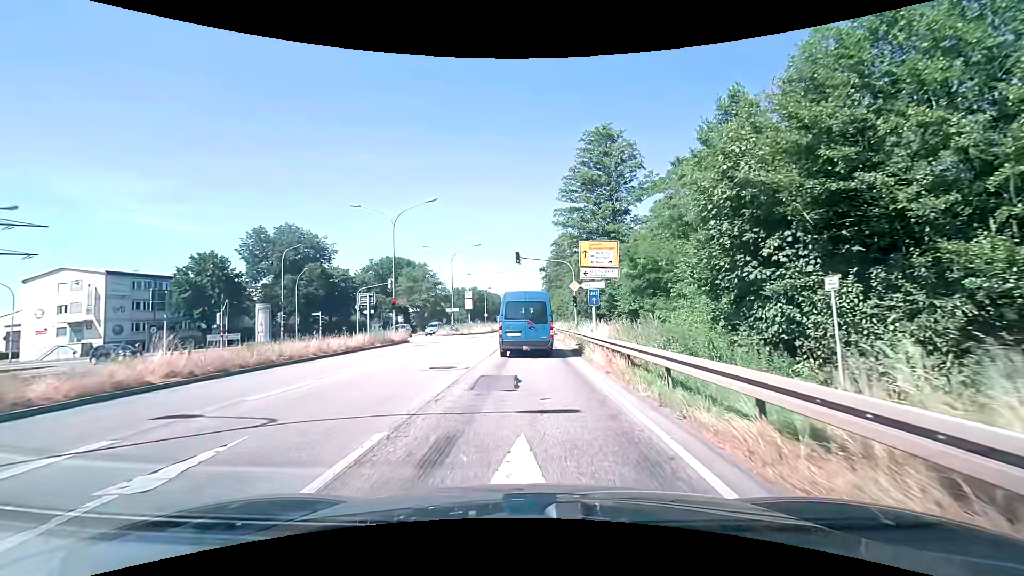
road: primary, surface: asphalt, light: Day
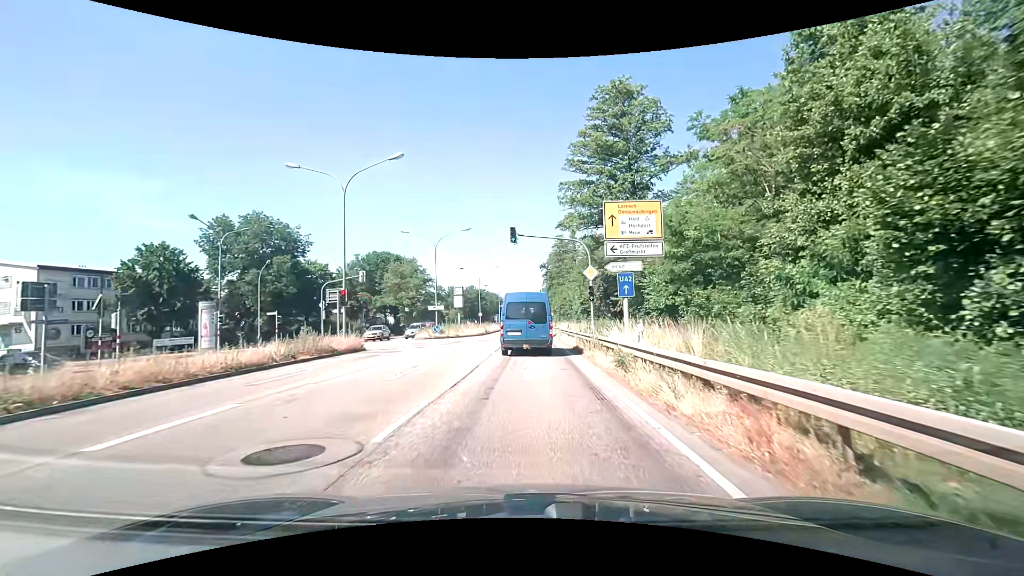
(+0.2, +9.6) m; 0°
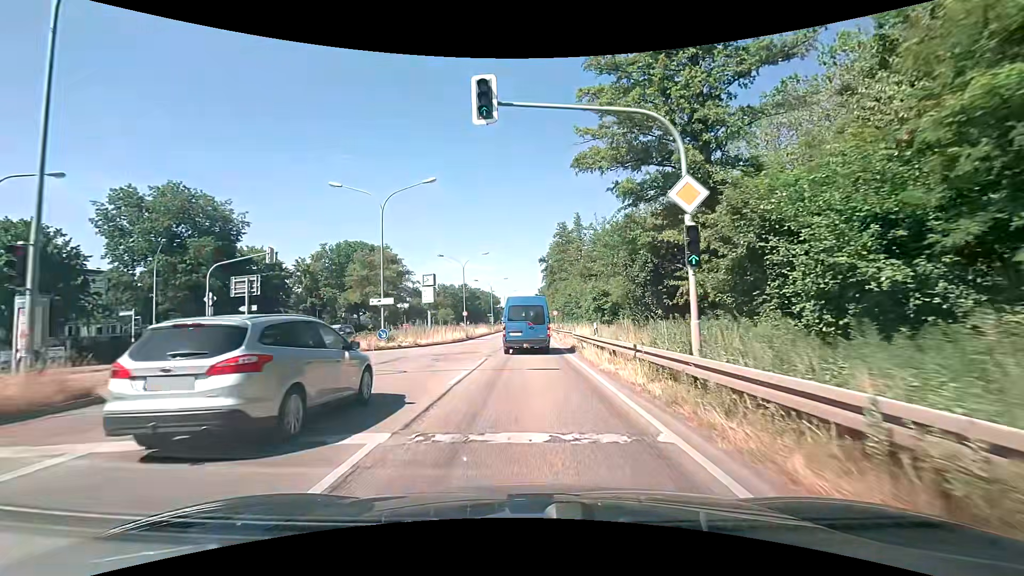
(+0.2, +16.4) m; +1°
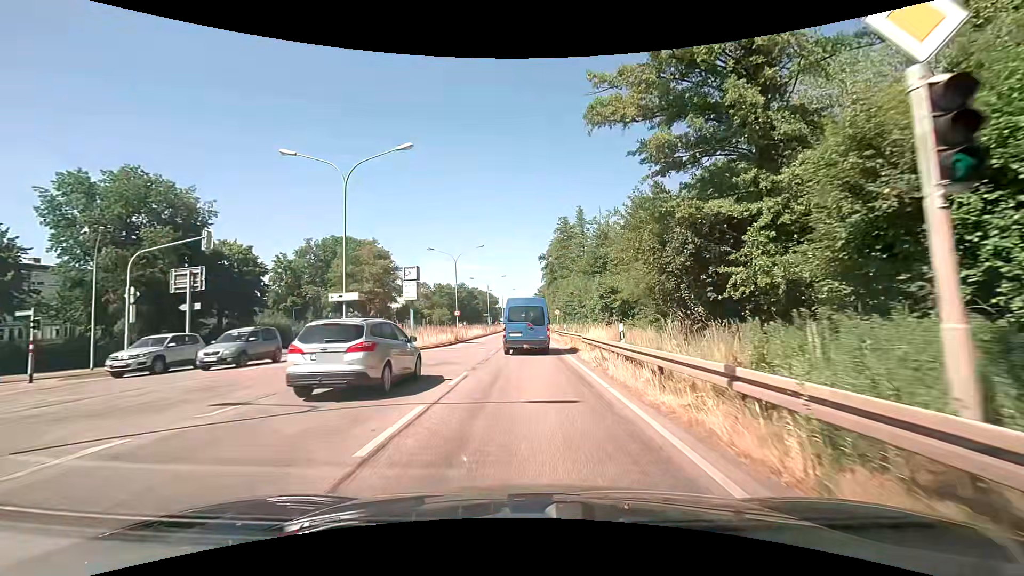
(-0.1, +6.0) m; 0°
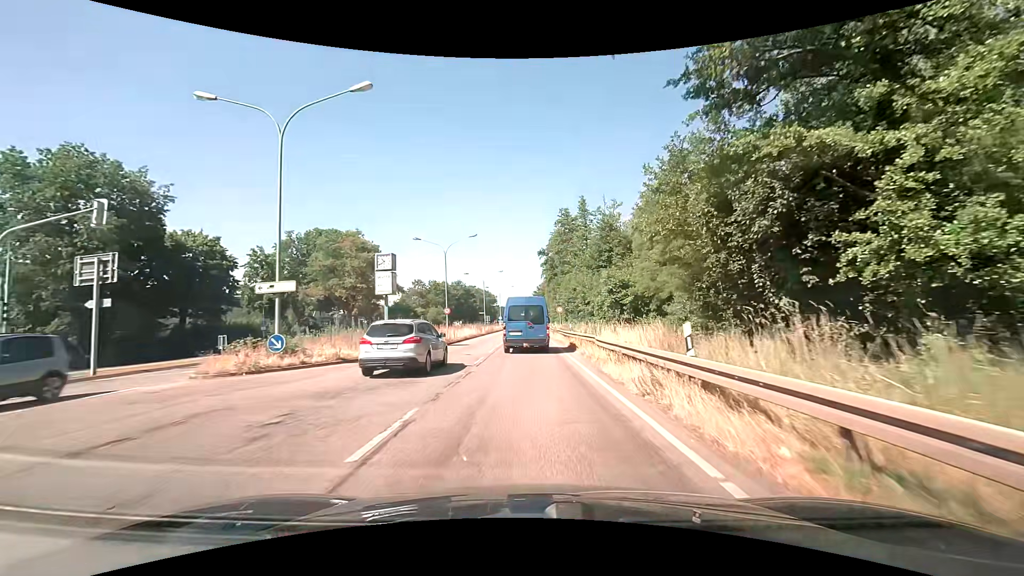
(0.0, +6.2) m; 0°
